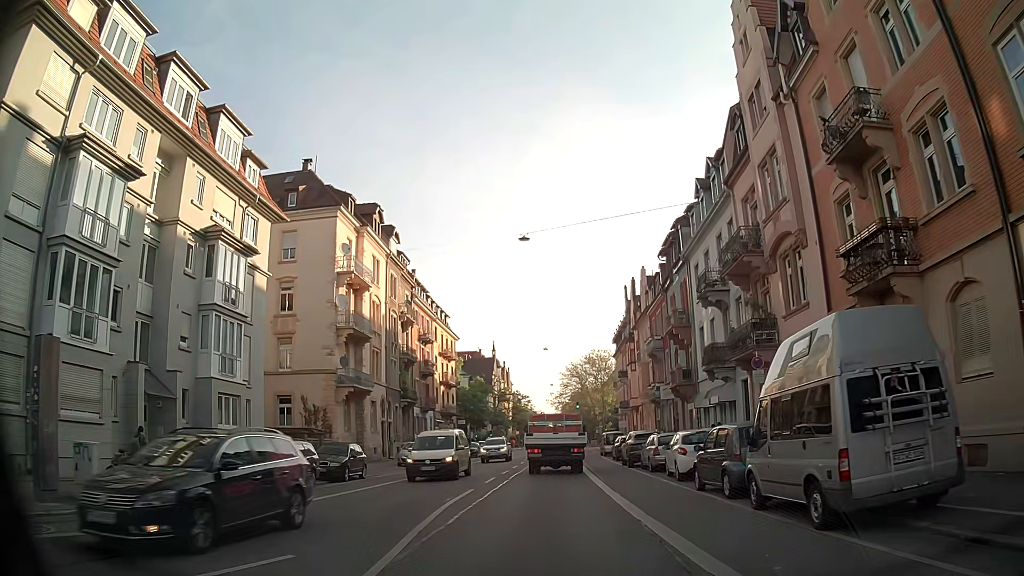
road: secondary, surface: asphalt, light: Day
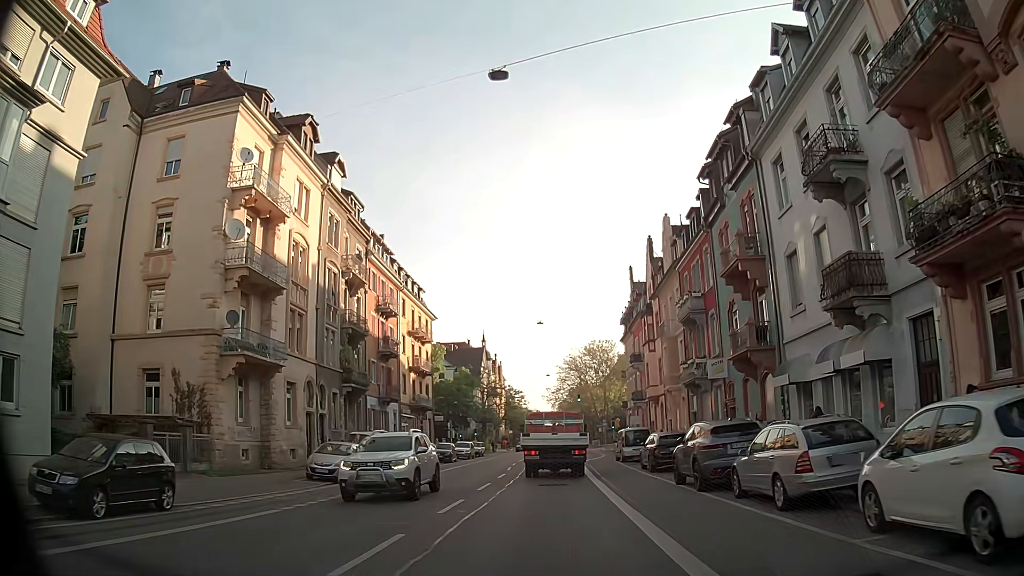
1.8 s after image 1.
(+0.2, +14.9) m; +1°
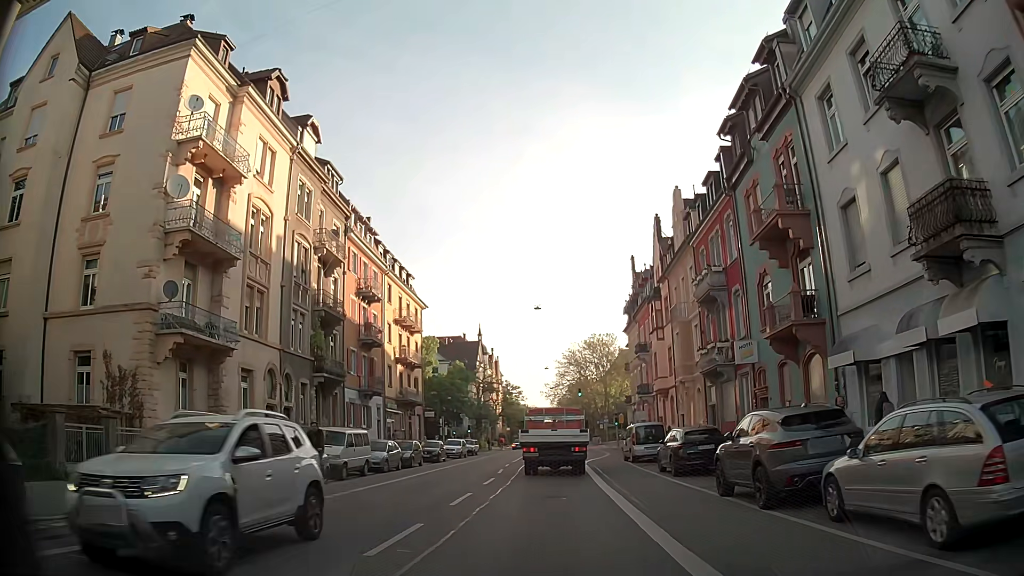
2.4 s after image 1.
(0.0, +4.9) m; -1°
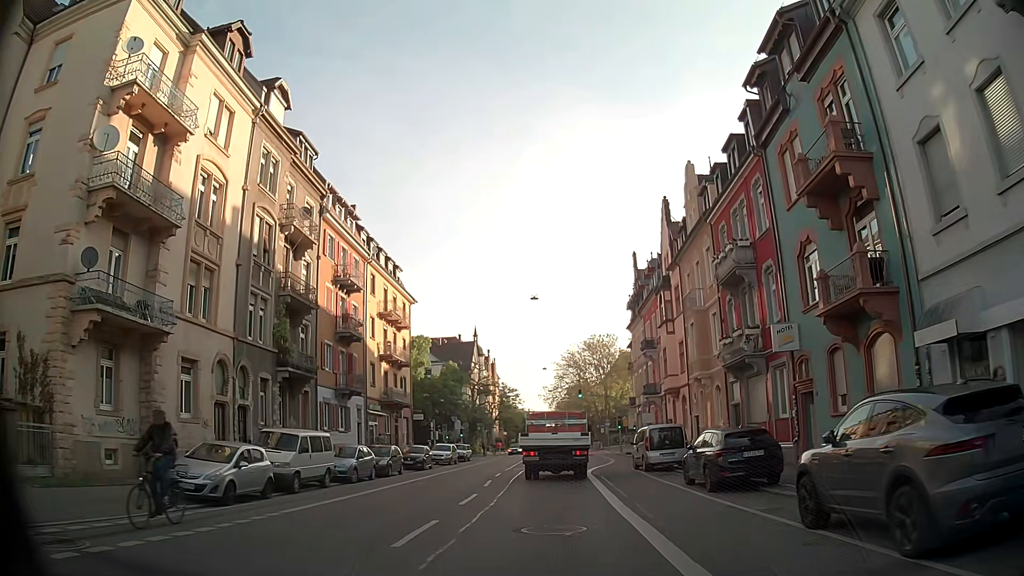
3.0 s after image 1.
(0.0, +4.8) m; 0°
